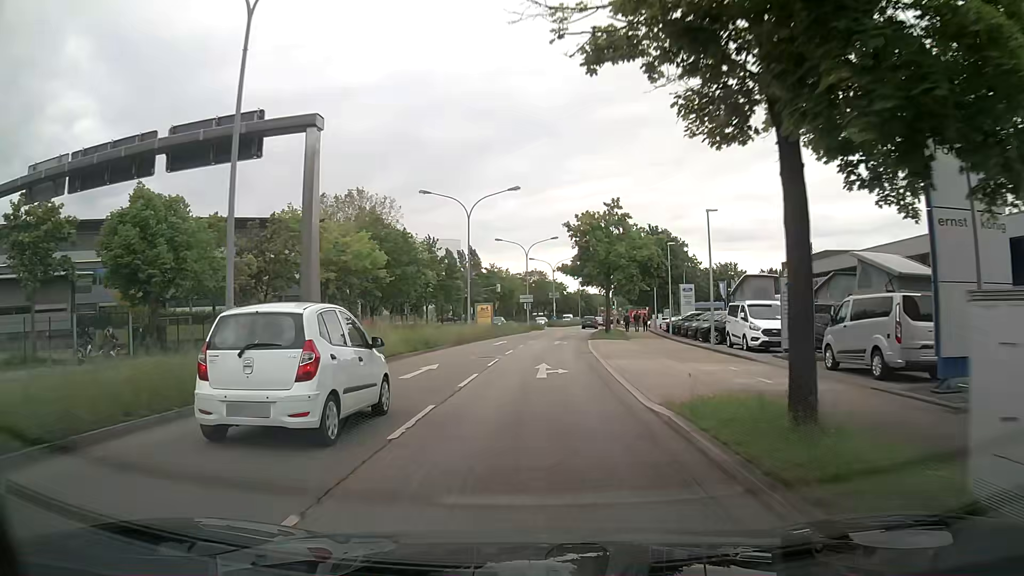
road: primary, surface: asphalt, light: Day
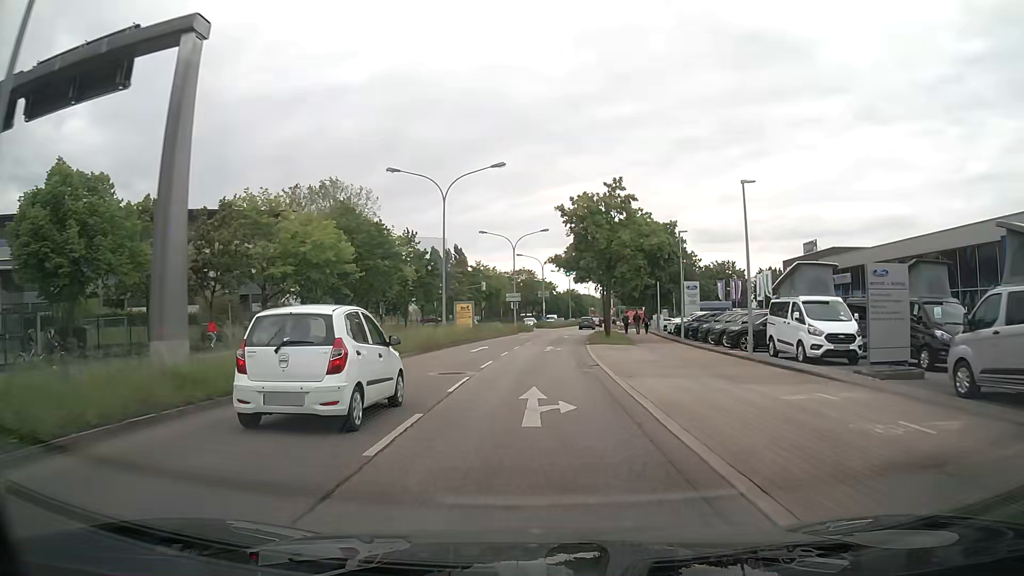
(+0.1, +6.9) m; +1°
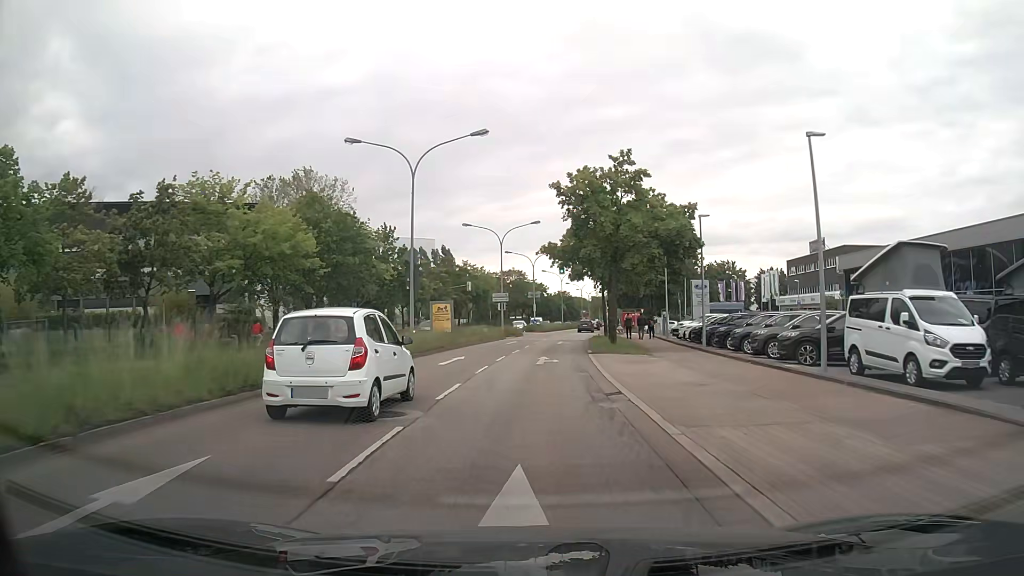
(0.0, +7.0) m; +1°
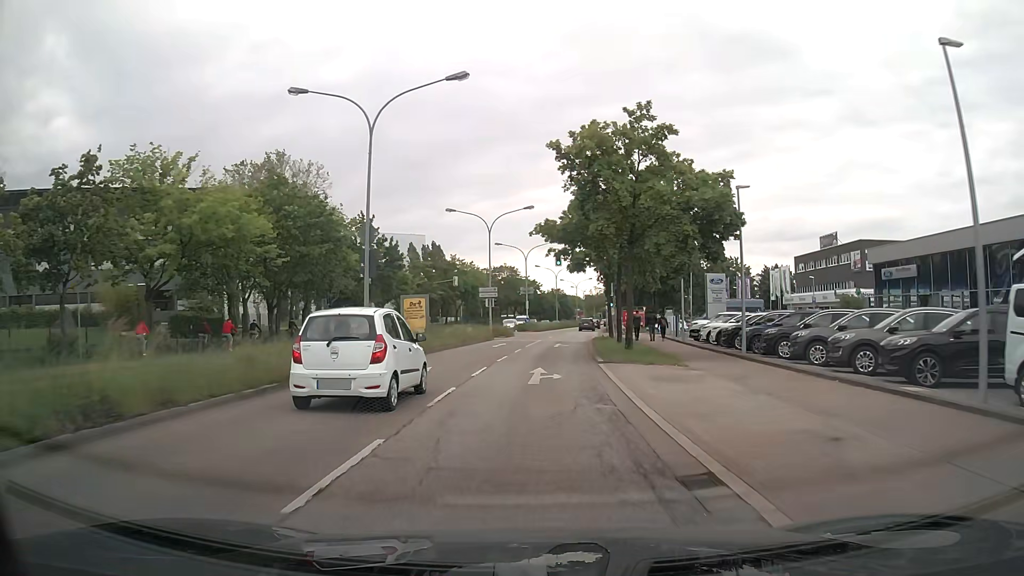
(0.0, +7.1) m; +1°
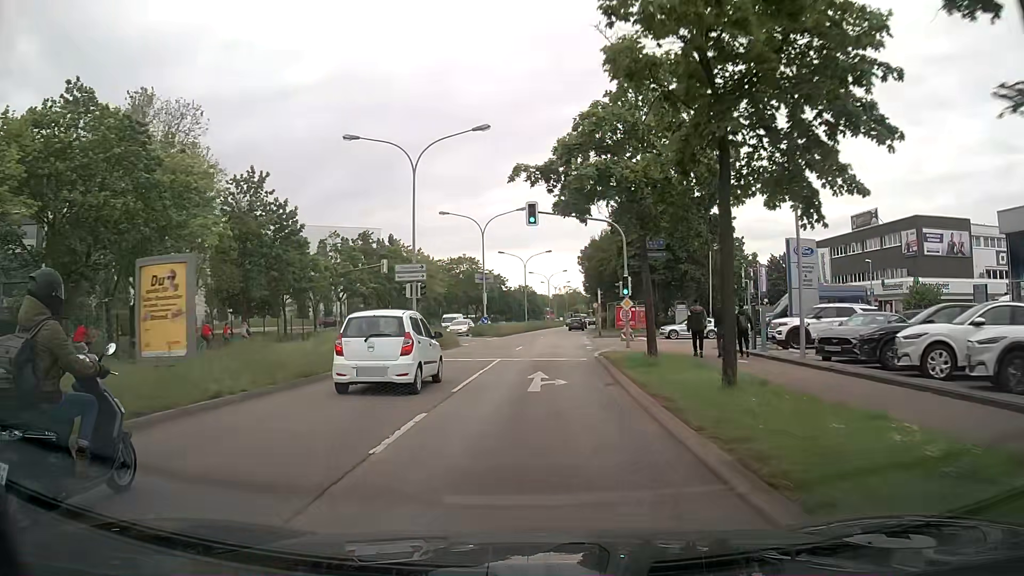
(+0.3, +21.8) m; +2°
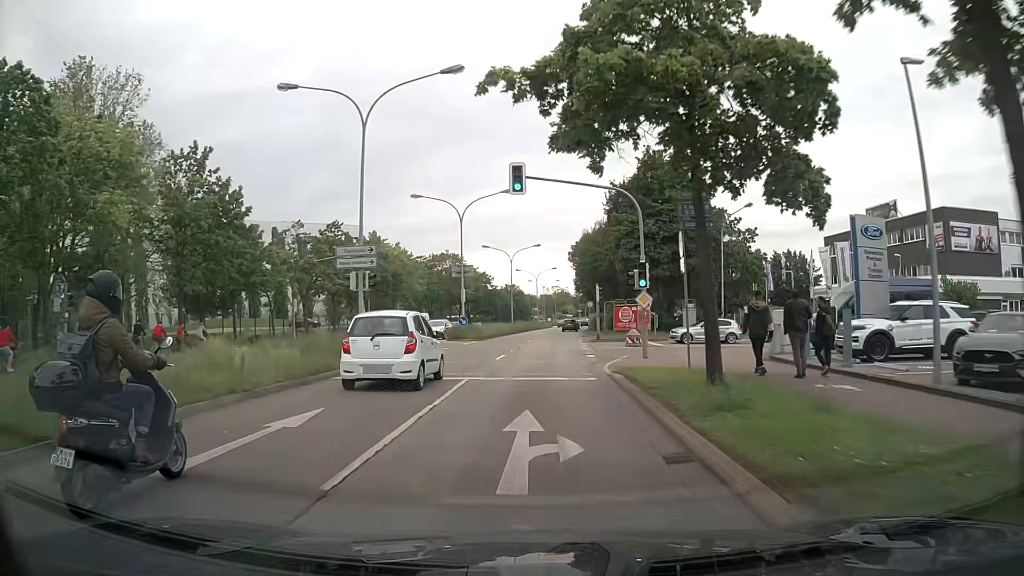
(0.0, +7.4) m; +1°
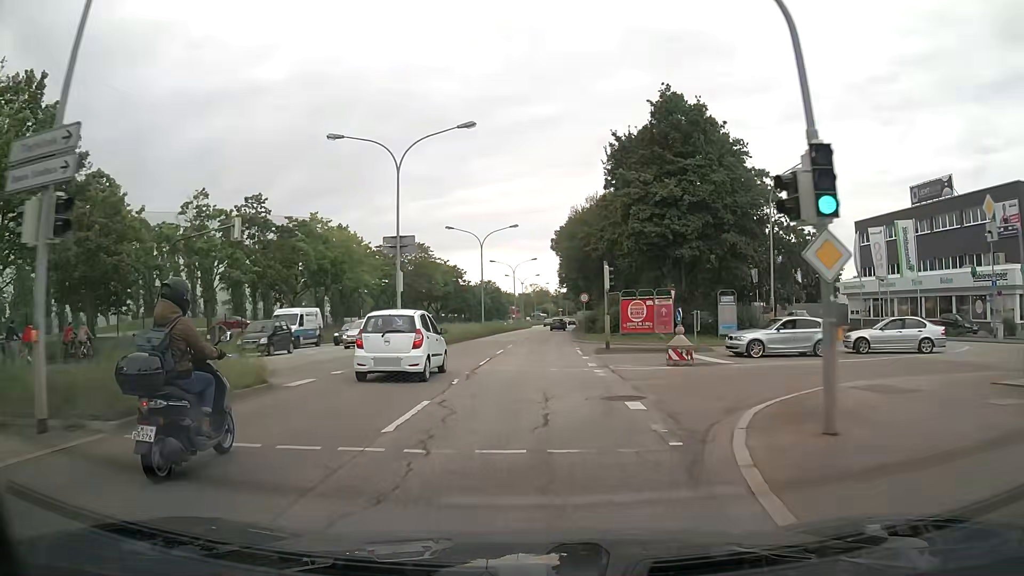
(+0.3, +15.1) m; +2°
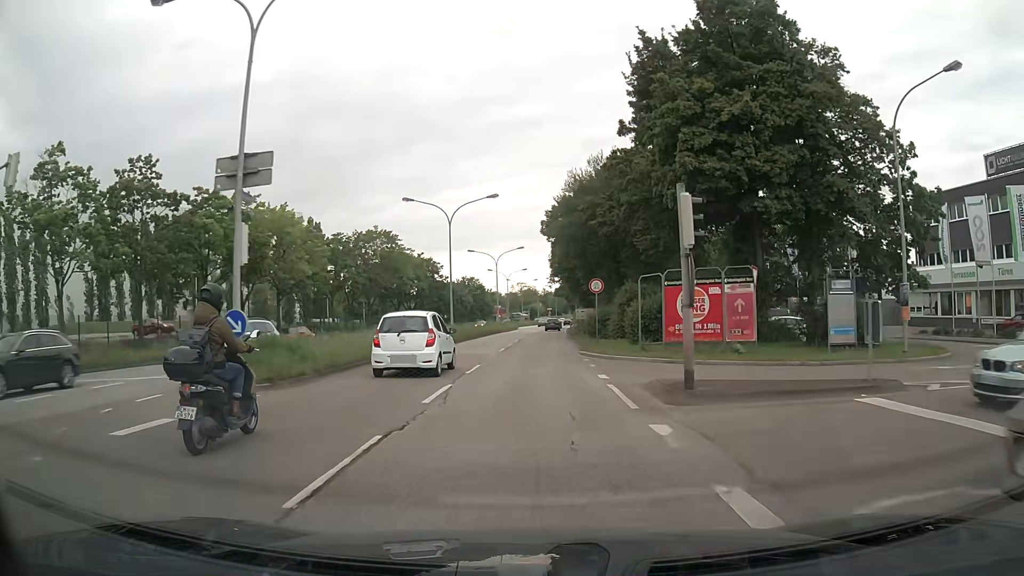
(+0.2, +15.3) m; +1°
(0, +10) (0, +20) (0, +30) (+1, +40) (+1, +50) (+1, +60) (+1, +70) (+2, +80) (+2, +90) (+3, +100) m
